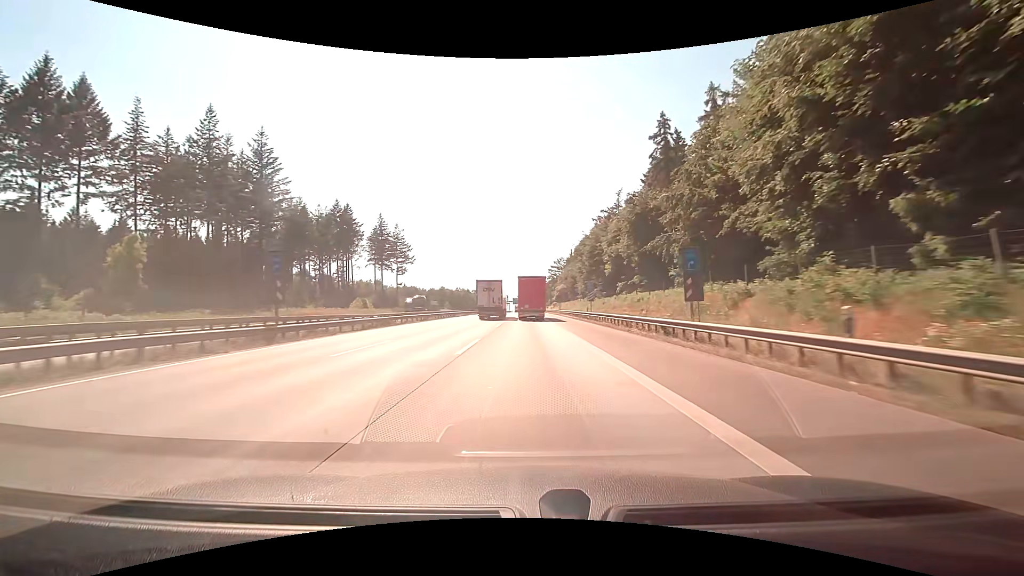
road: motorway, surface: concrete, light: Day
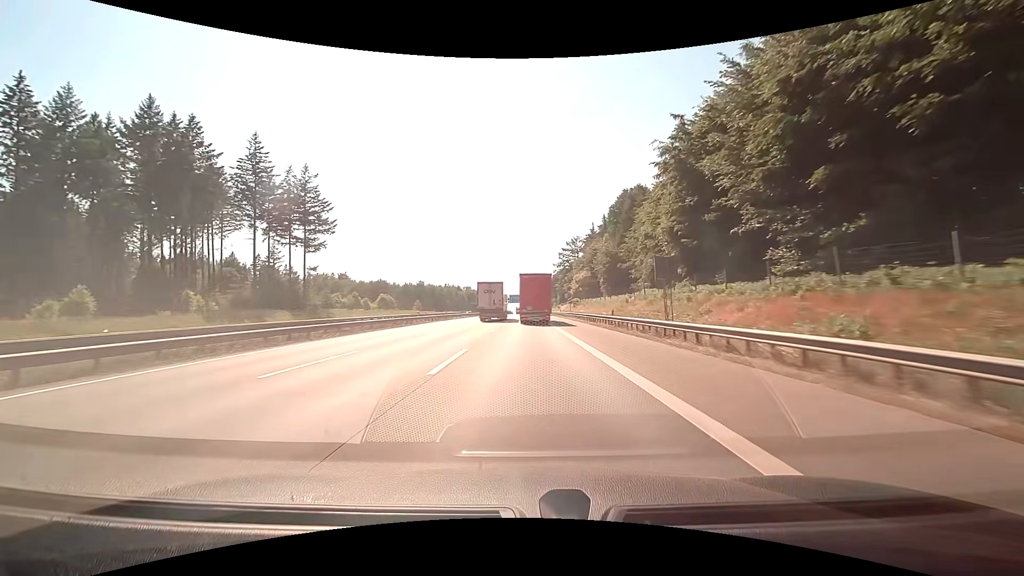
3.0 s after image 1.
(+0.1, +76.3) m; 0°
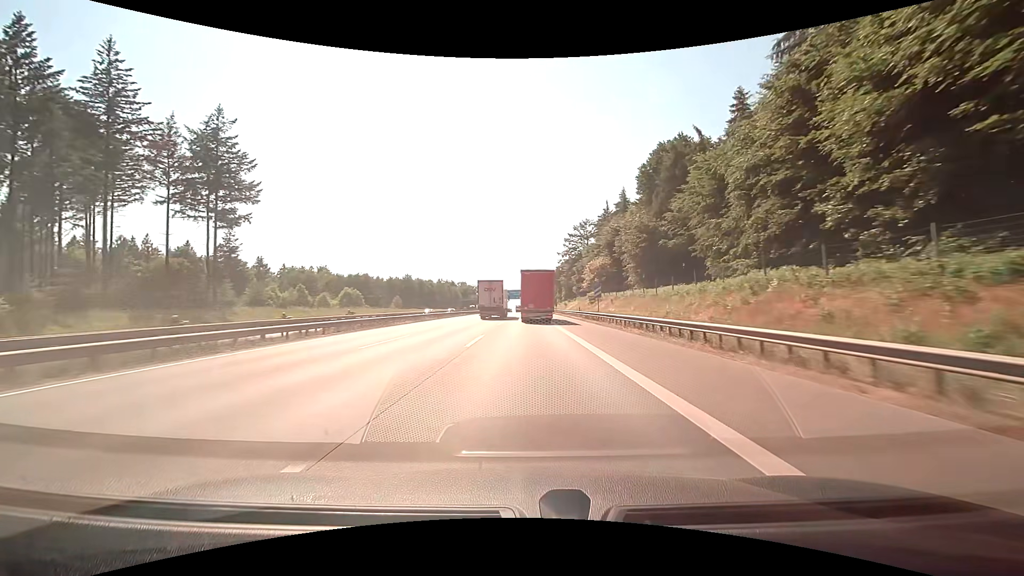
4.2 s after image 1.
(+0.1, +30.1) m; 0°
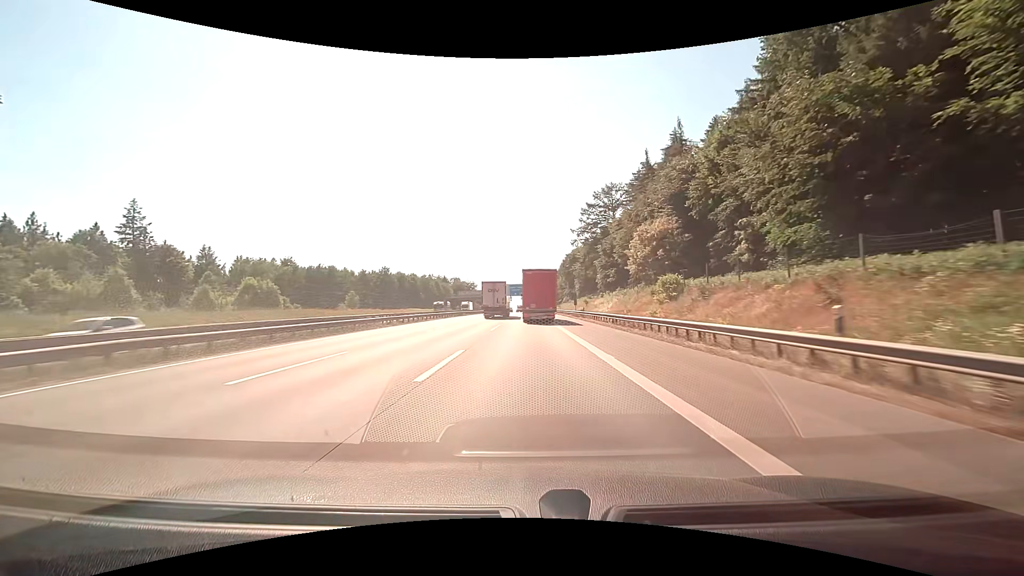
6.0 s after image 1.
(-0.1, +43.5) m; 0°
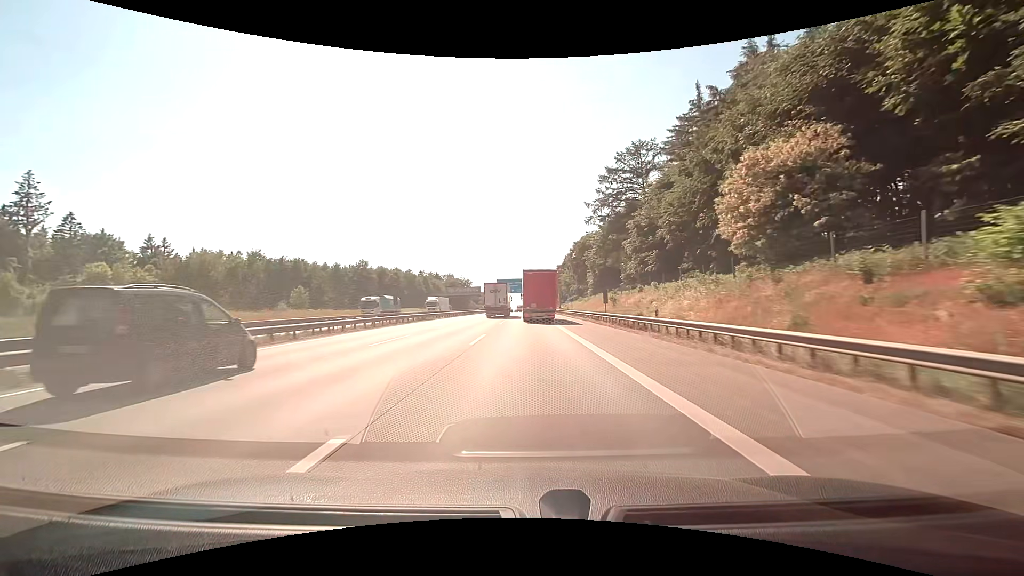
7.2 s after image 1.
(-0.1, +28.0) m; 0°
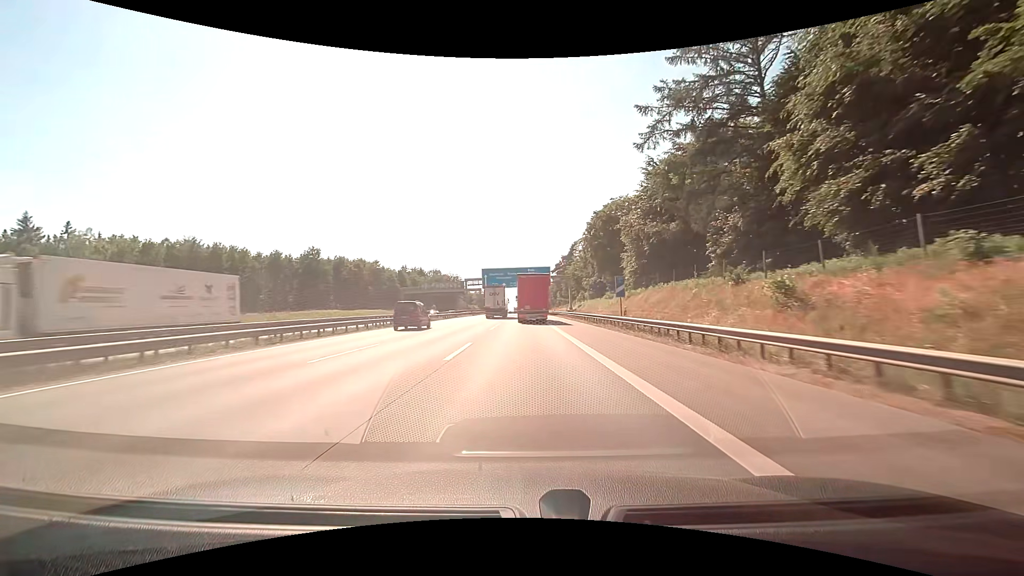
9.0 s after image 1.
(+0.1, +40.9) m; 0°
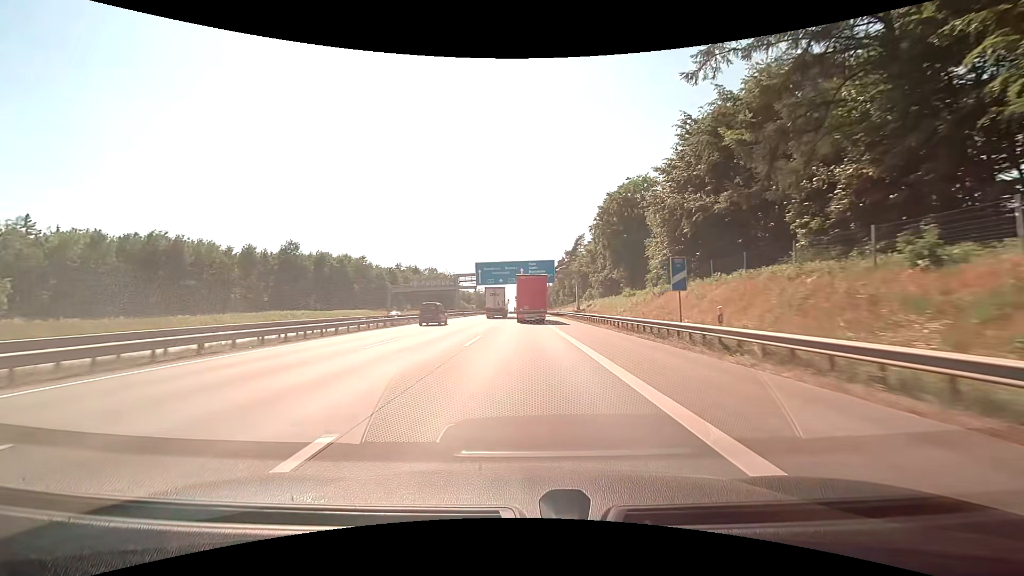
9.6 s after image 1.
(0.0, +13.6) m; 0°
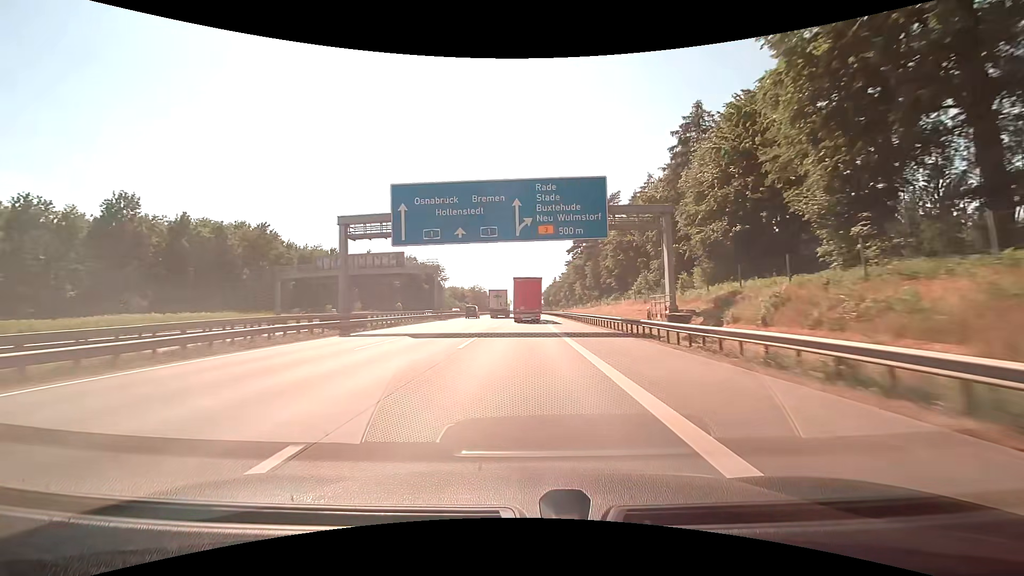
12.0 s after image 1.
(0.0, +55.4) m; 0°
(0, +10) (0, +20) (0, +30) (0, +40) (0, +50) (0, +60) (0, +70) (+1, +80) (+1, +90) (+1, +100) m
